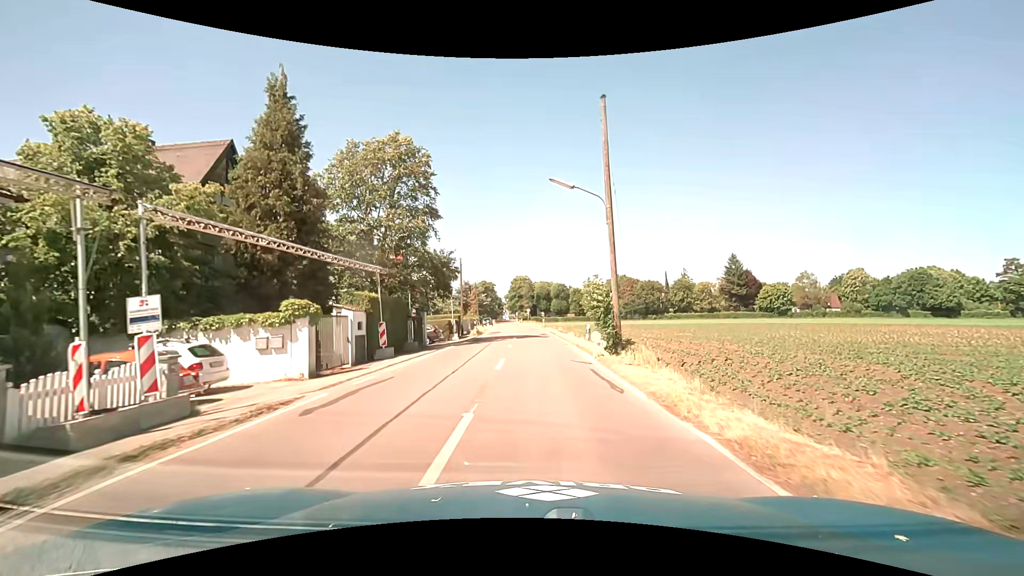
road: tertiary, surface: asphalt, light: Day
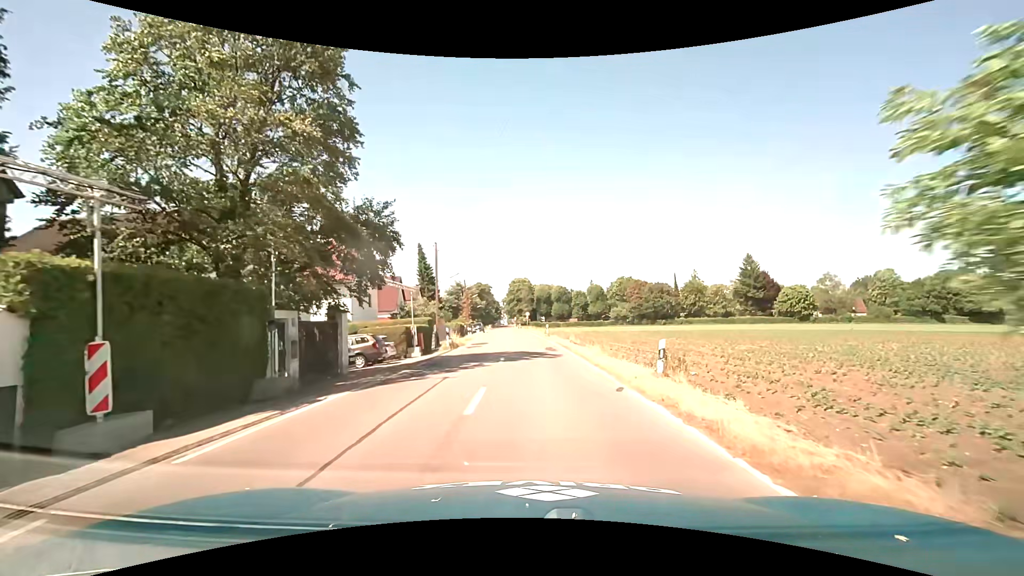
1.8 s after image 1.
(0.0, +14.6) m; 0°
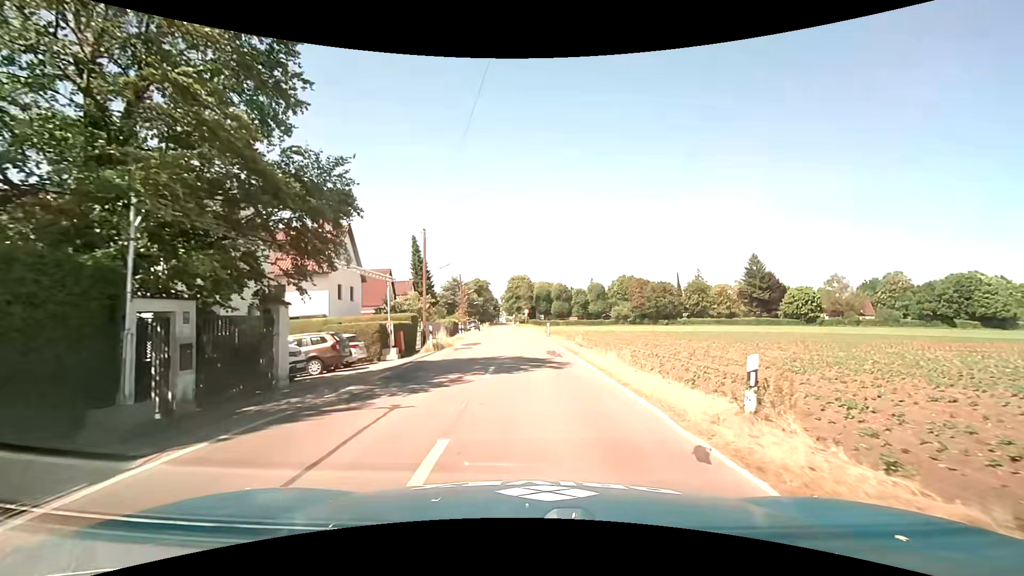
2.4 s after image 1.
(0.0, +4.7) m; 0°
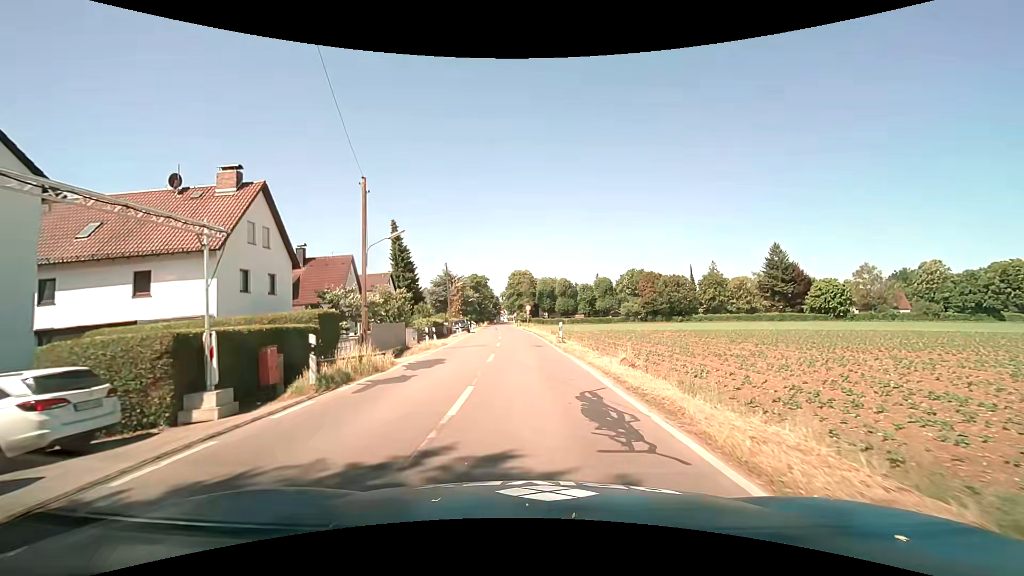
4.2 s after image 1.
(+0.2, +13.8) m; +1°
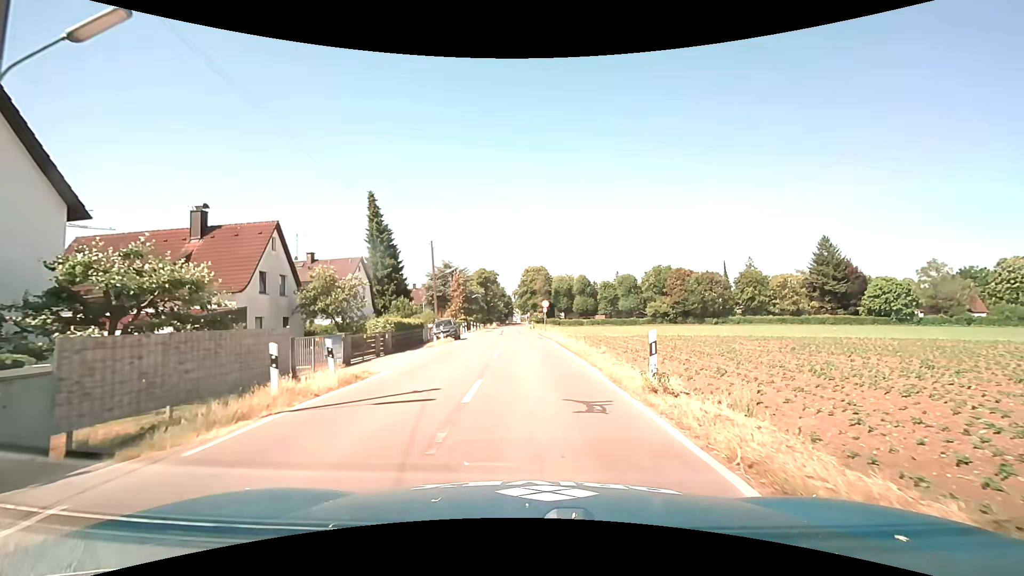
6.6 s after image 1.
(-0.4, +17.0) m; -2°
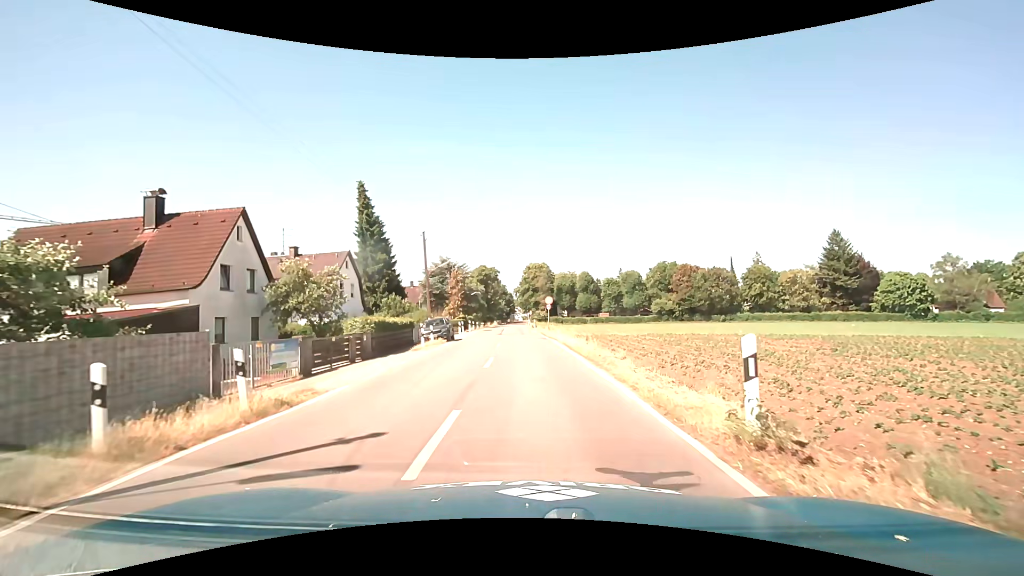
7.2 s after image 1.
(0.0, +3.9) m; 0°
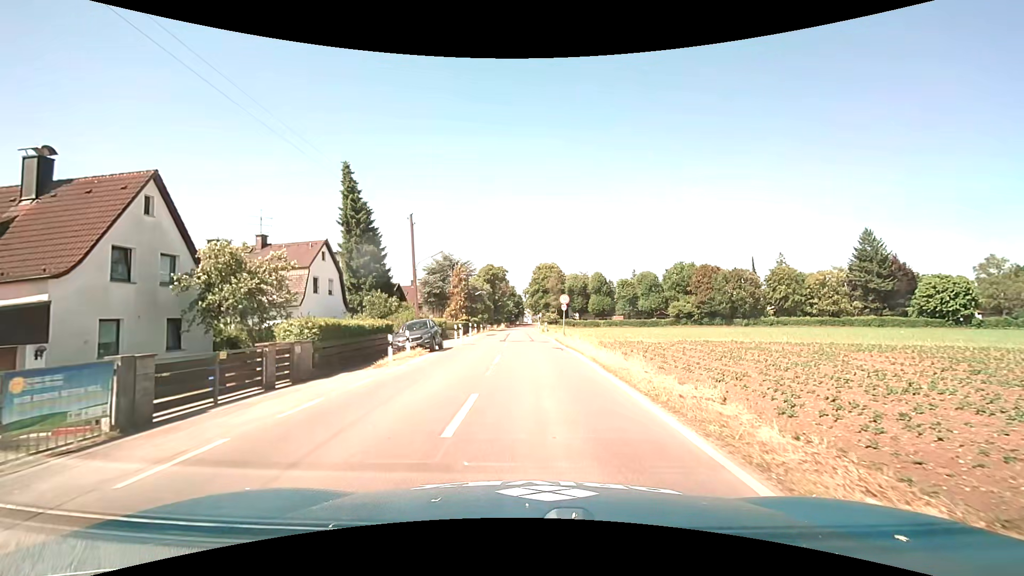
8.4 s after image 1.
(-0.1, +7.5) m; -1°
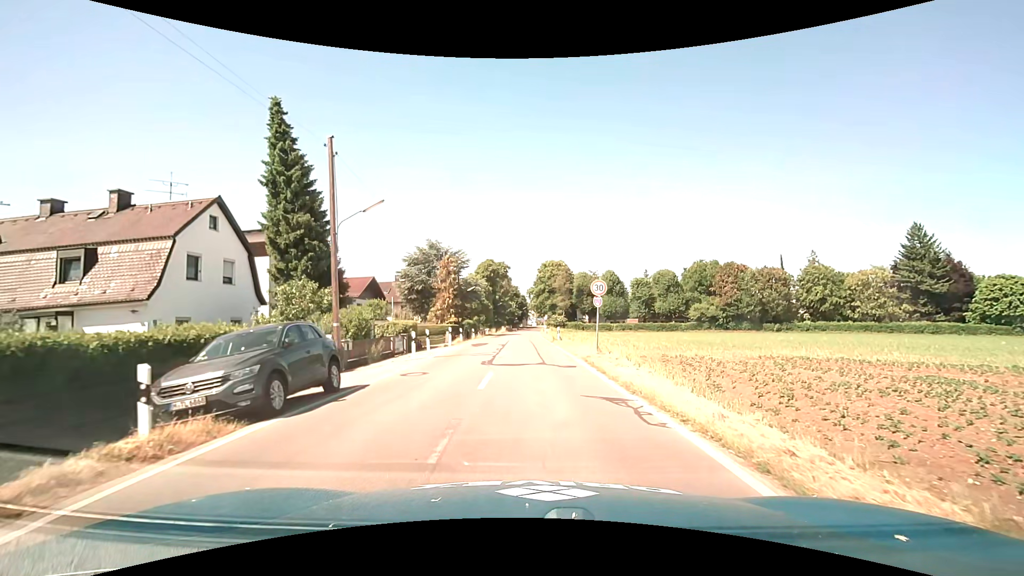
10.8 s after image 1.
(0.0, +14.2) m; 0°
(0, +10) (0, +20) (0, +30) (-1, +40) (-1, +50) (-1, +60) (-1, +70) (-1, +80) (-1, +90) (0, +100) m
